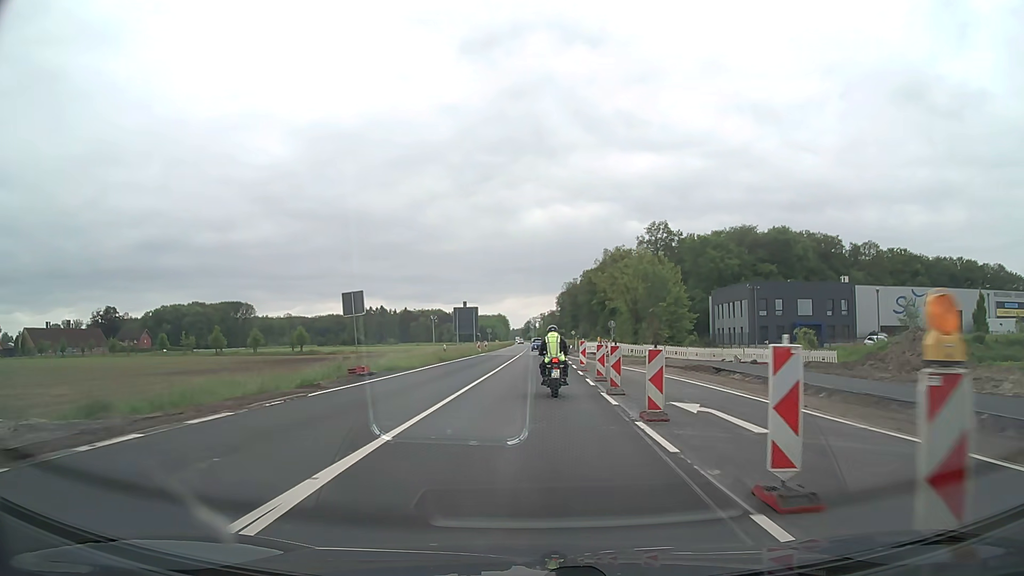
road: primary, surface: asphalt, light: Day
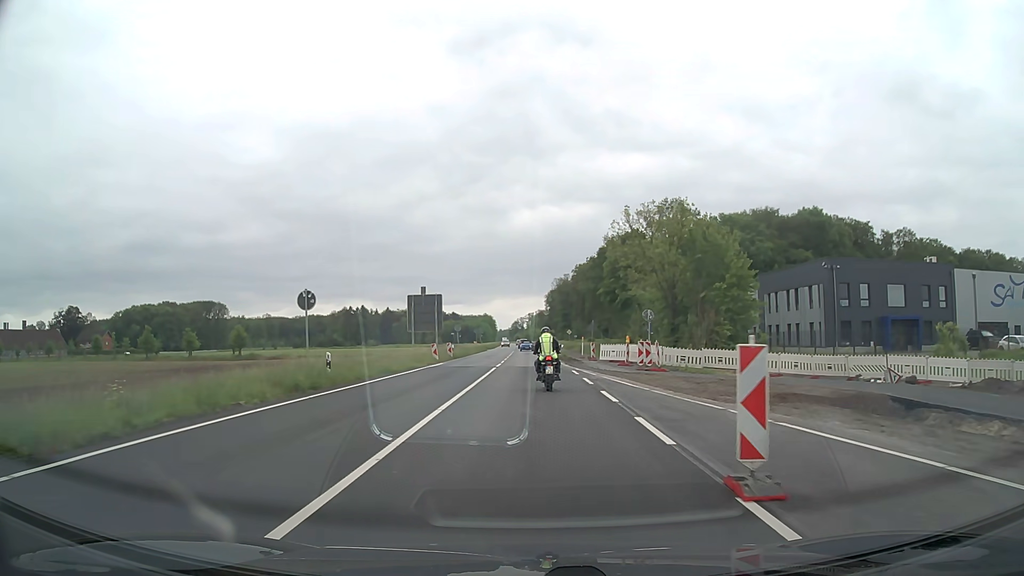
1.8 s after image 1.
(+0.2, +23.6) m; +1°
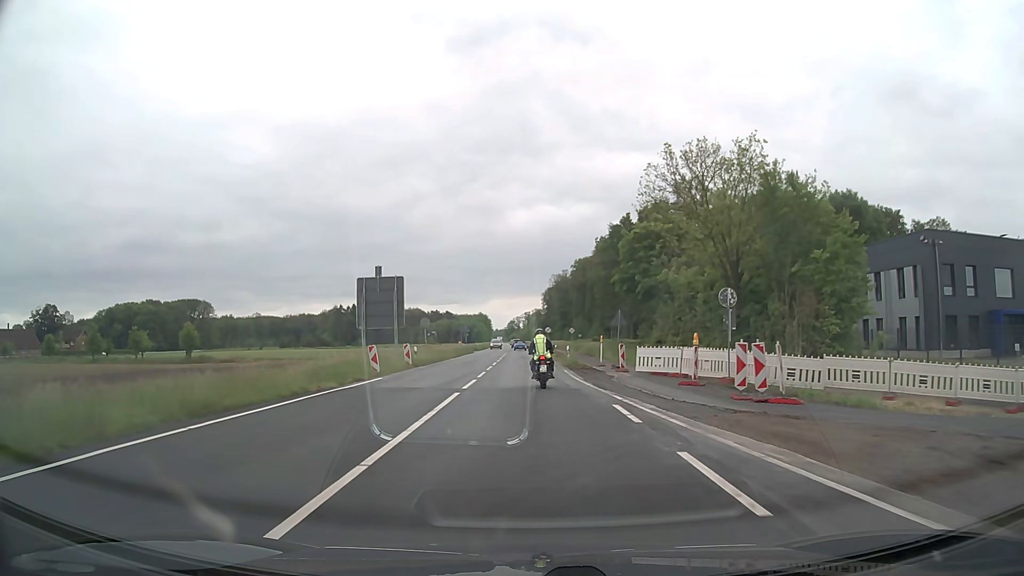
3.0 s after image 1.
(+0.1, +15.8) m; 0°
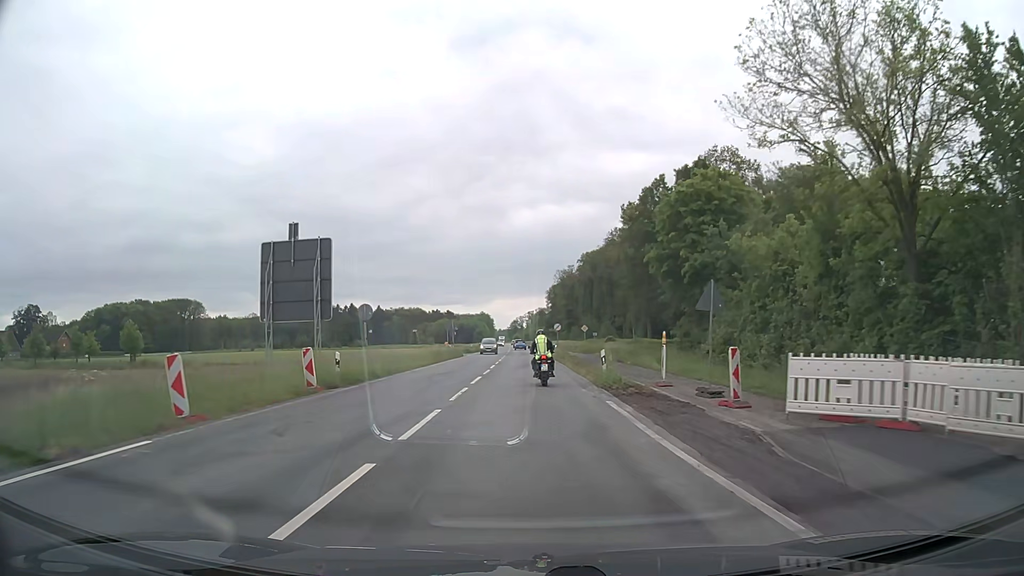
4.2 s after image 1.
(0.0, +15.8) m; 0°
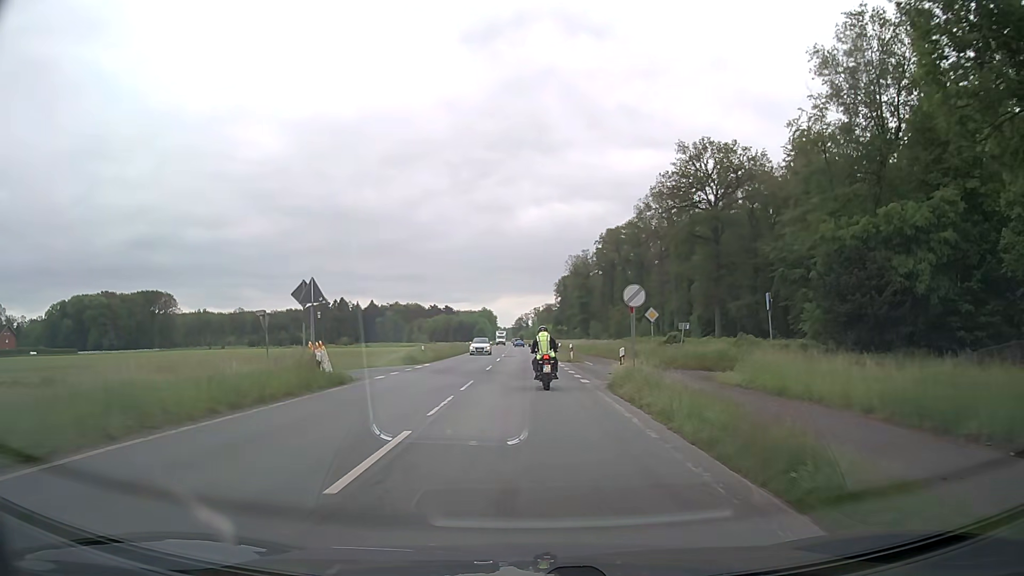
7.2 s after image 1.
(-0.4, +39.7) m; -1°
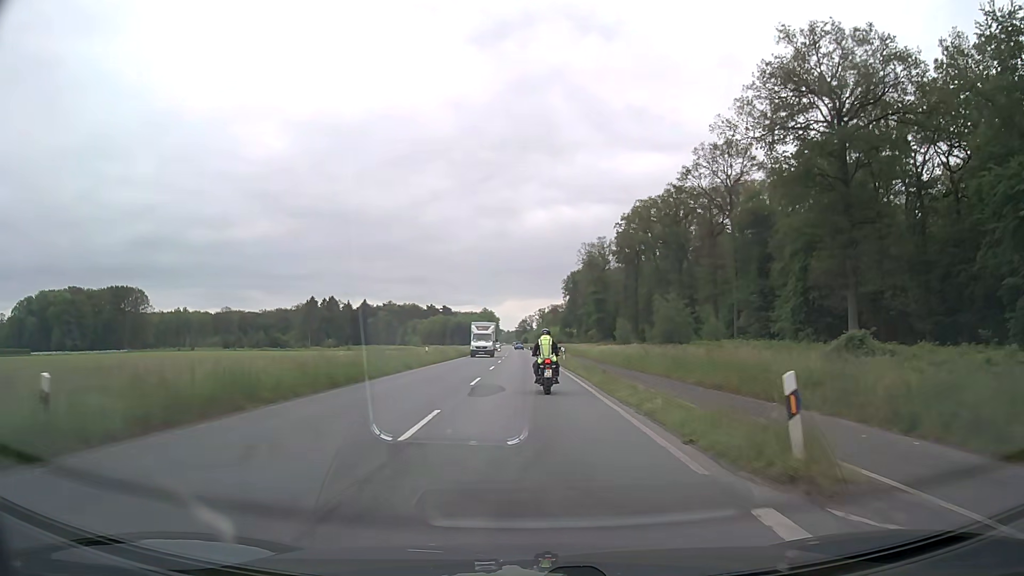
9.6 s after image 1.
(-0.2, +33.0) m; 0°
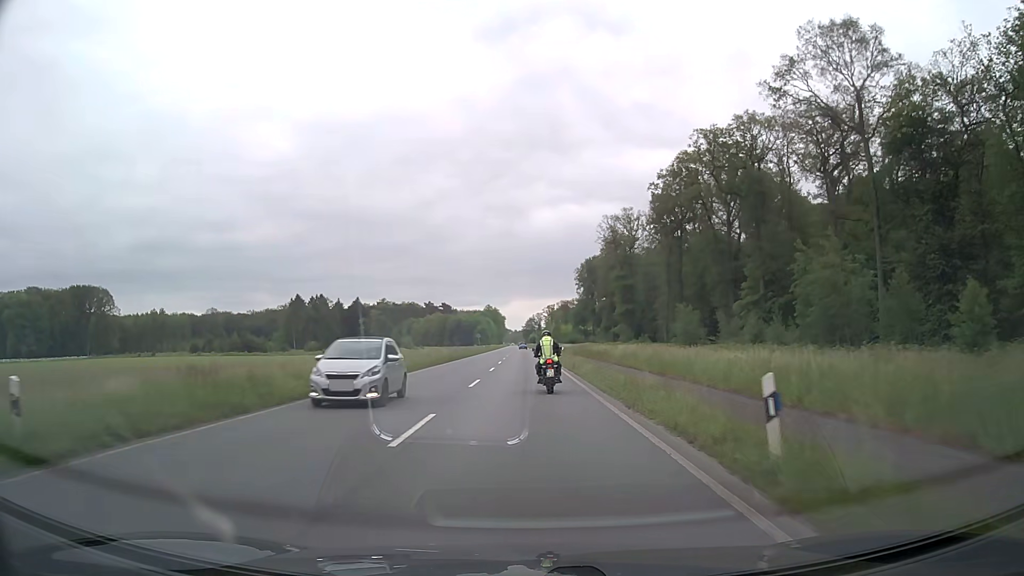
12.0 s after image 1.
(-0.1, +36.8) m; -1°
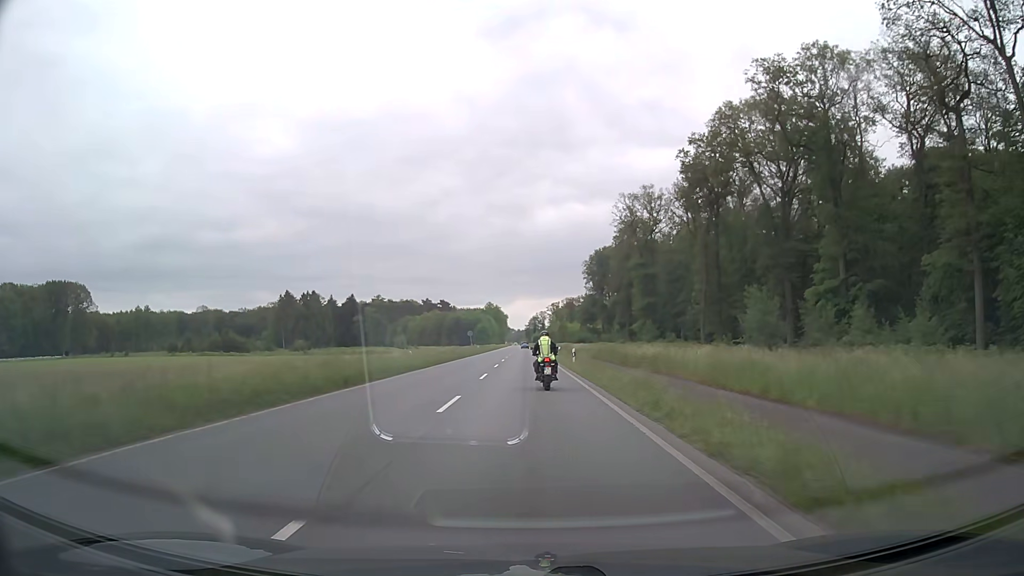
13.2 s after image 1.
(0.0, +19.9) m; 0°
(0, +10) (0, +20) (0, +30) (0, +40) (0, +50) (0, +60) (0, +70) (0, +80) (0, +90) (0, +100) m
